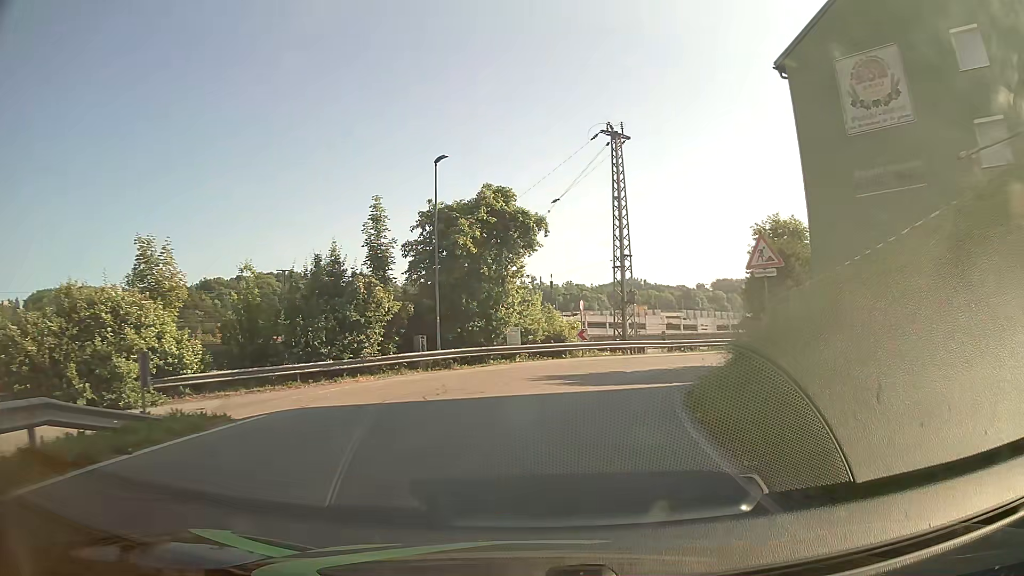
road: residential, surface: asphalt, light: Day
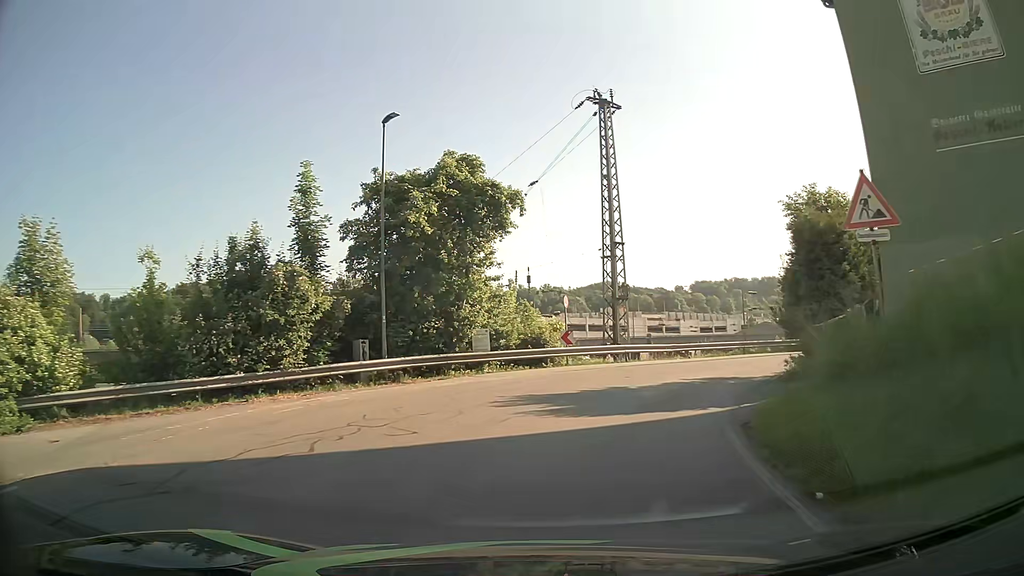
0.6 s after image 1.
(+0.1, +5.6) m; +2°
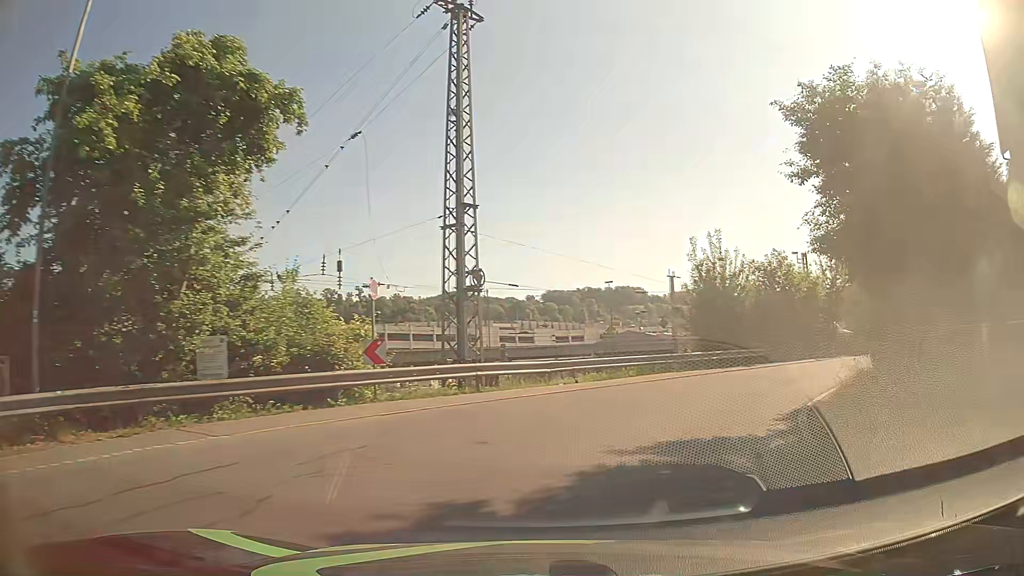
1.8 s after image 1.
(+0.9, +10.3) m; +11°
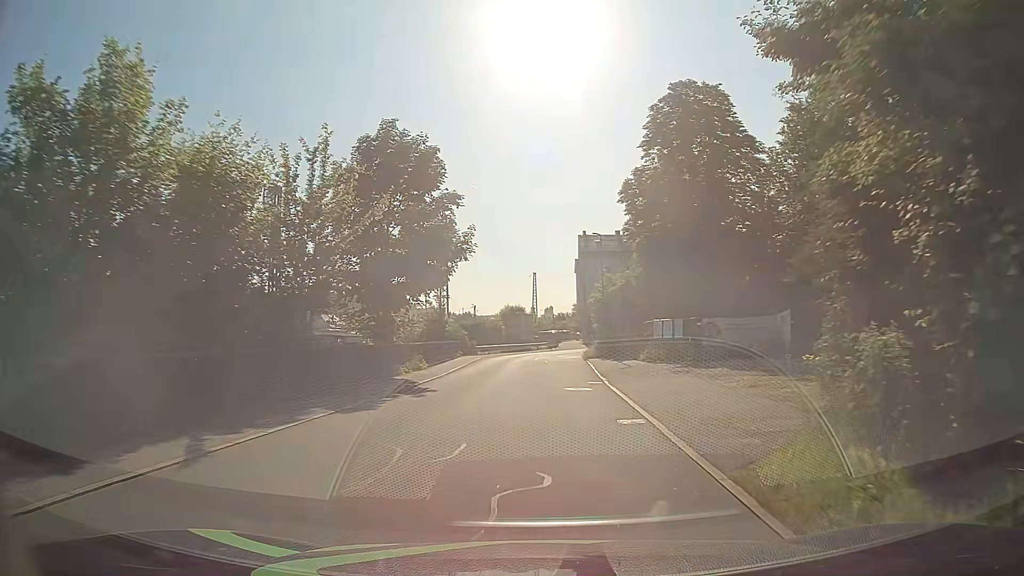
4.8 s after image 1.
(+11.3, +22.6) m; +43°
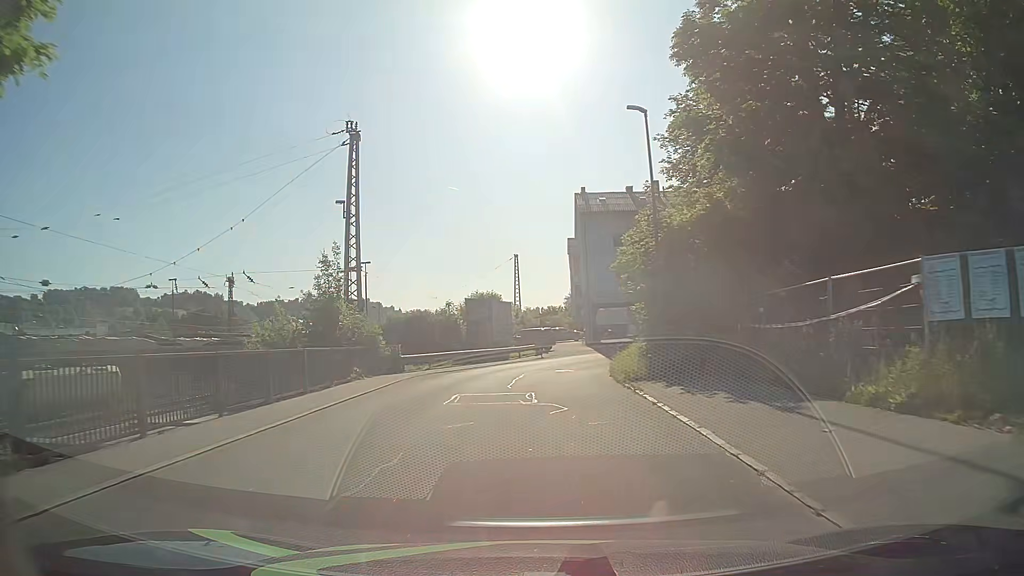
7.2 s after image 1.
(+0.4, +24.9) m; +1°
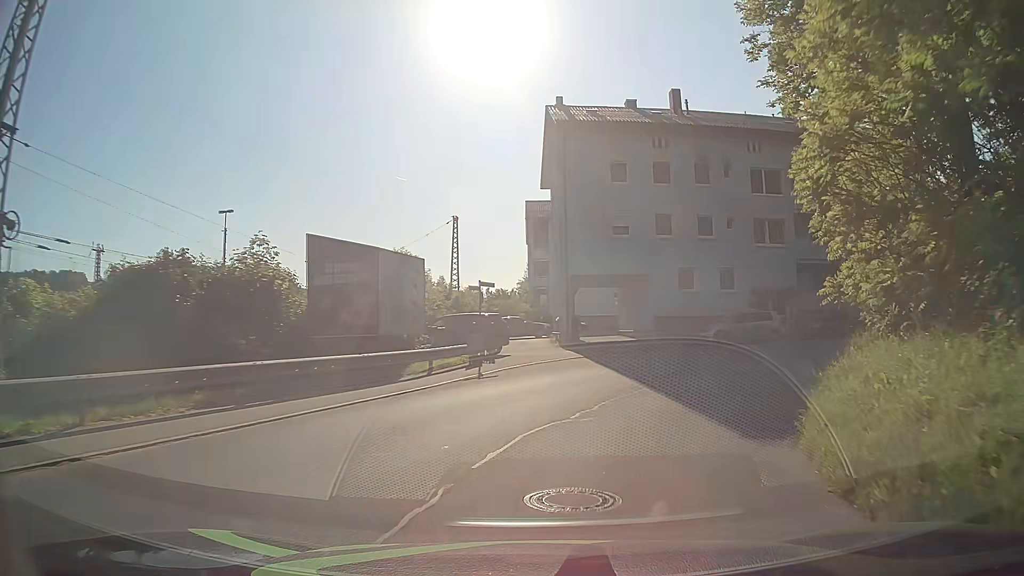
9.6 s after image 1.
(+0.2, +22.6) m; +4°
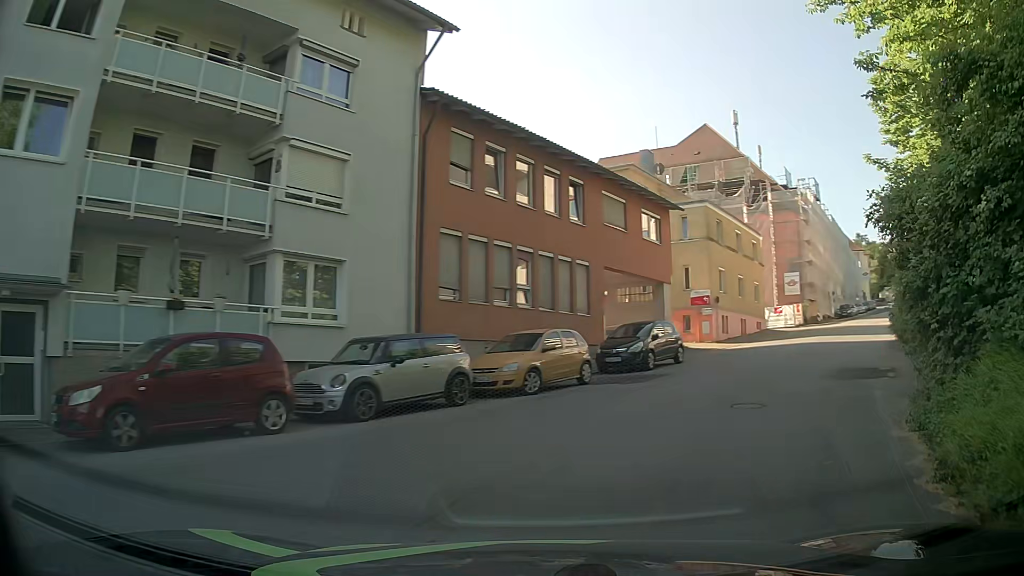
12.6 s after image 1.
(+9.2, +21.0) m; +55°
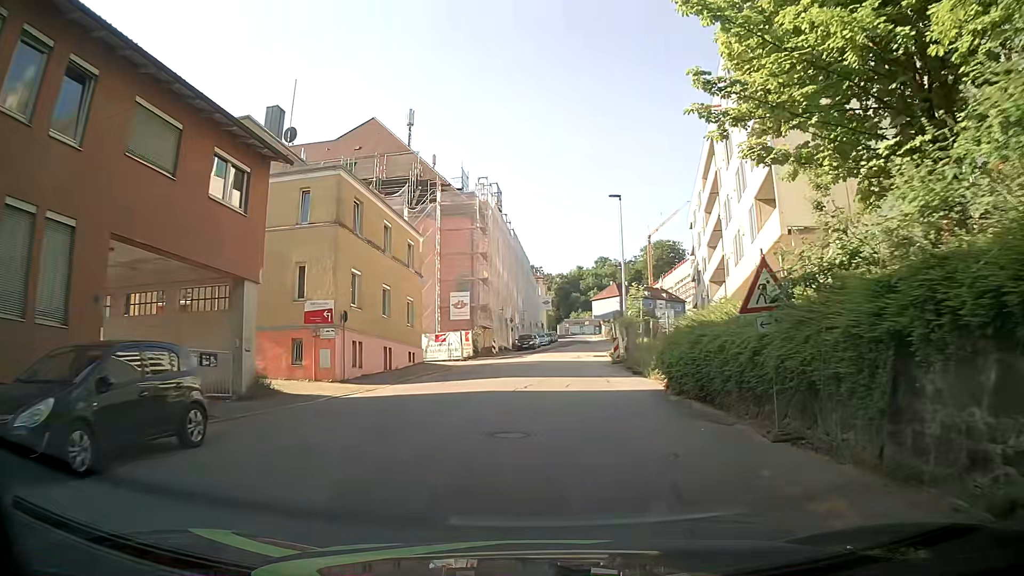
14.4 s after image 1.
(+4.1, +12.8) m; +30°
